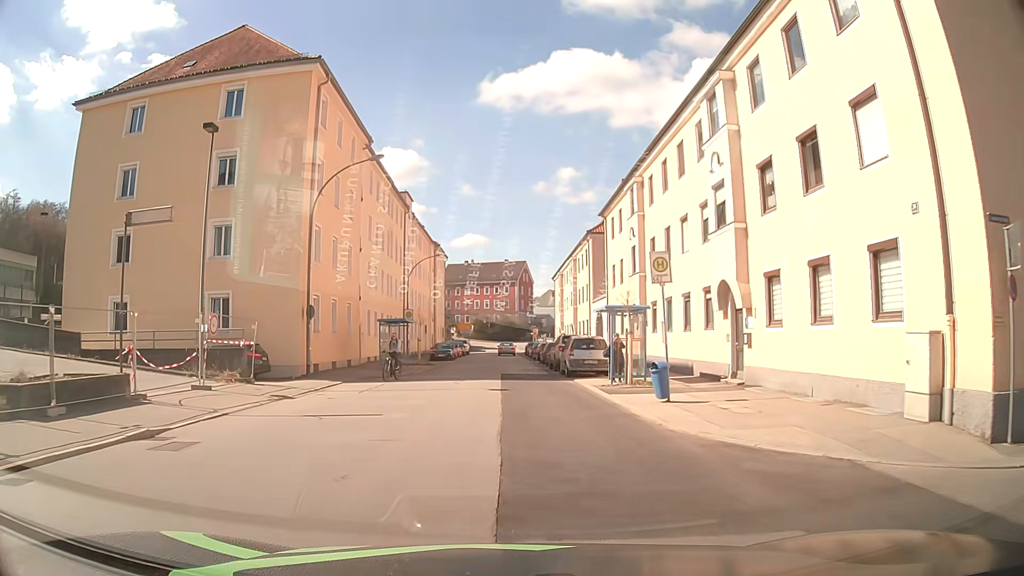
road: tertiary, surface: asphalt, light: Day
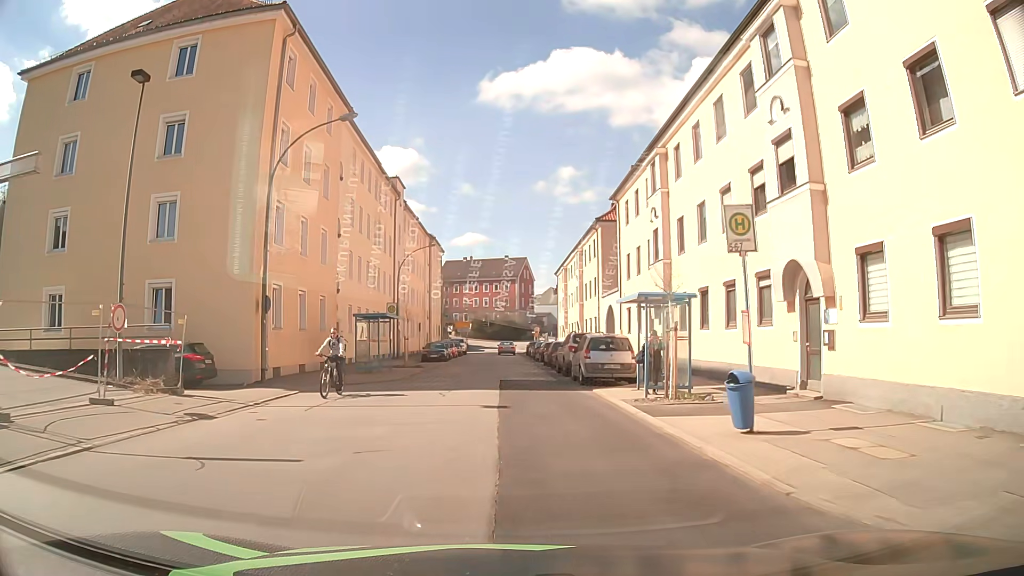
(-0.1, +5.2) m; -1°
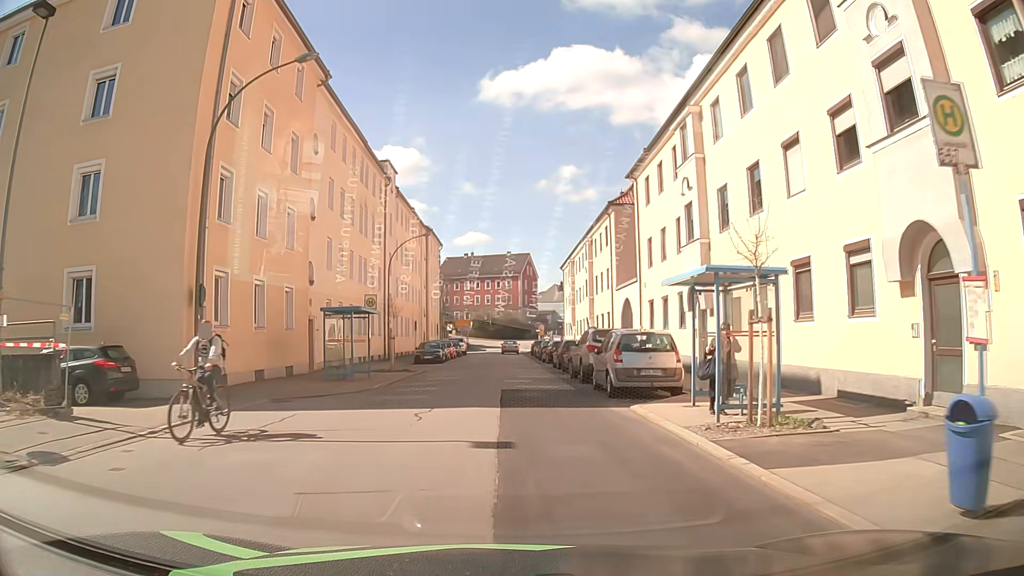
(0.0, +5.2) m; +1°
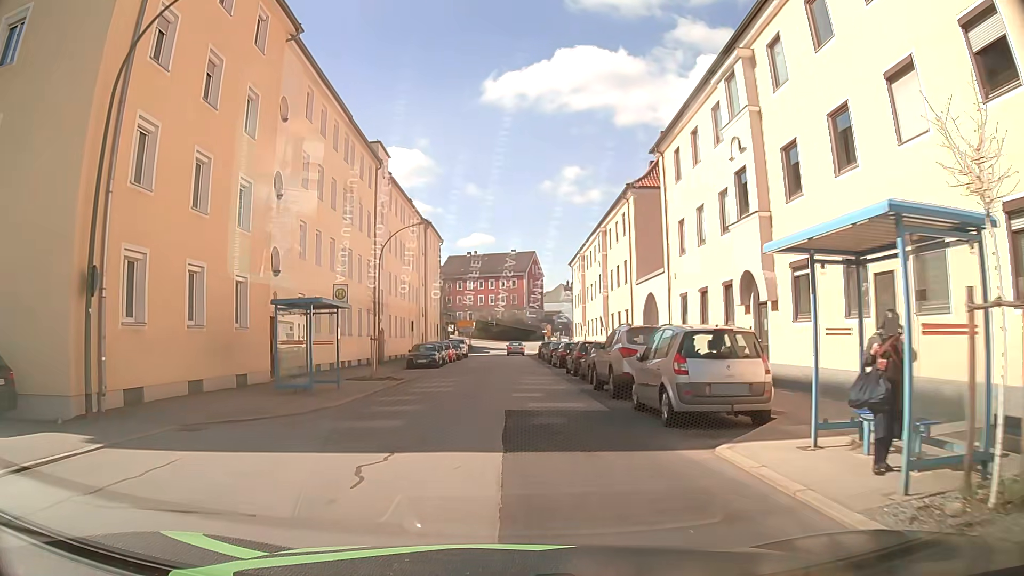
(0.0, +5.3) m; -1°
